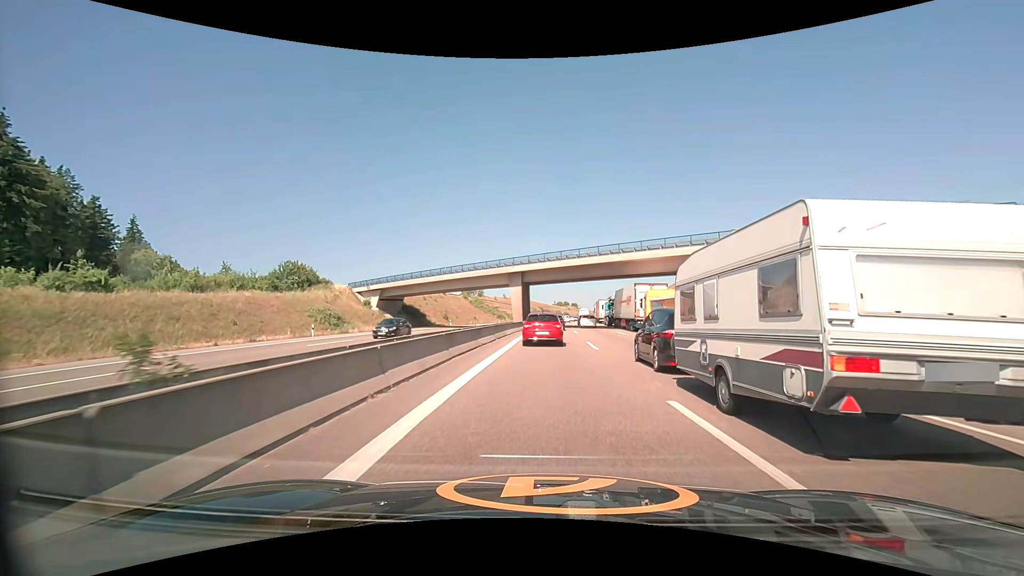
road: motorway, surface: asphalt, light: Day
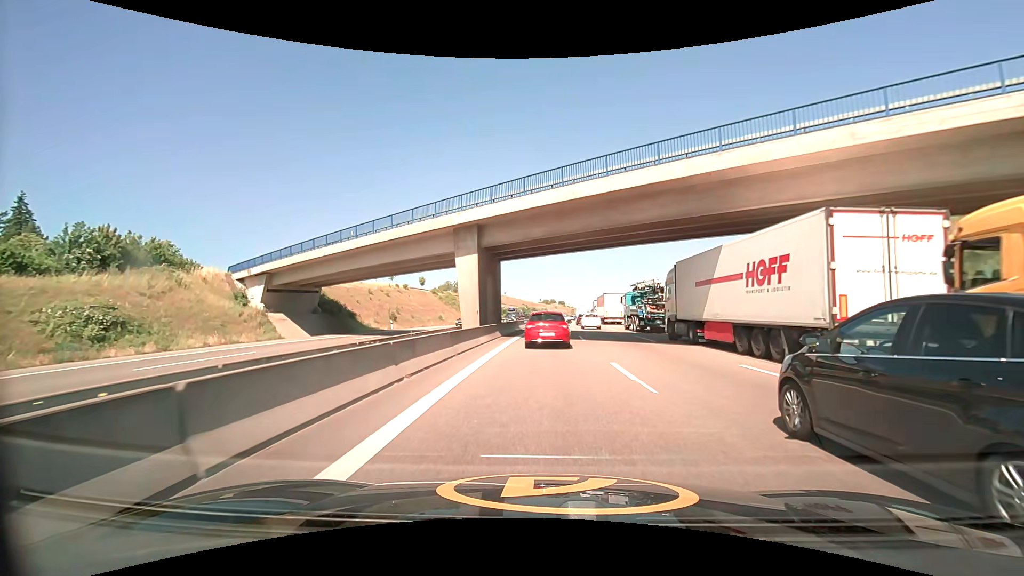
(+0.4, +29.0) m; +2°
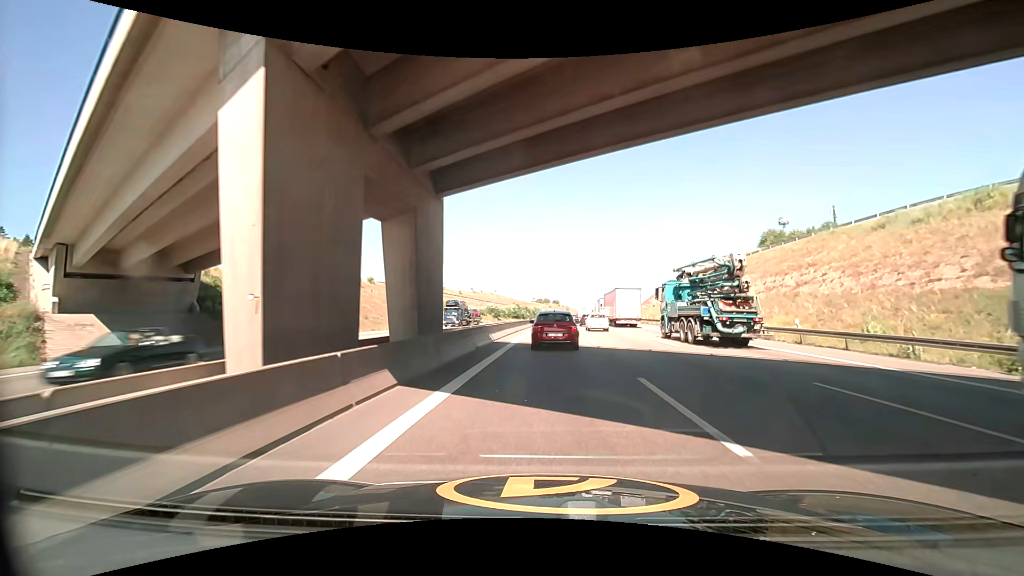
(+0.1, +20.9) m; 0°
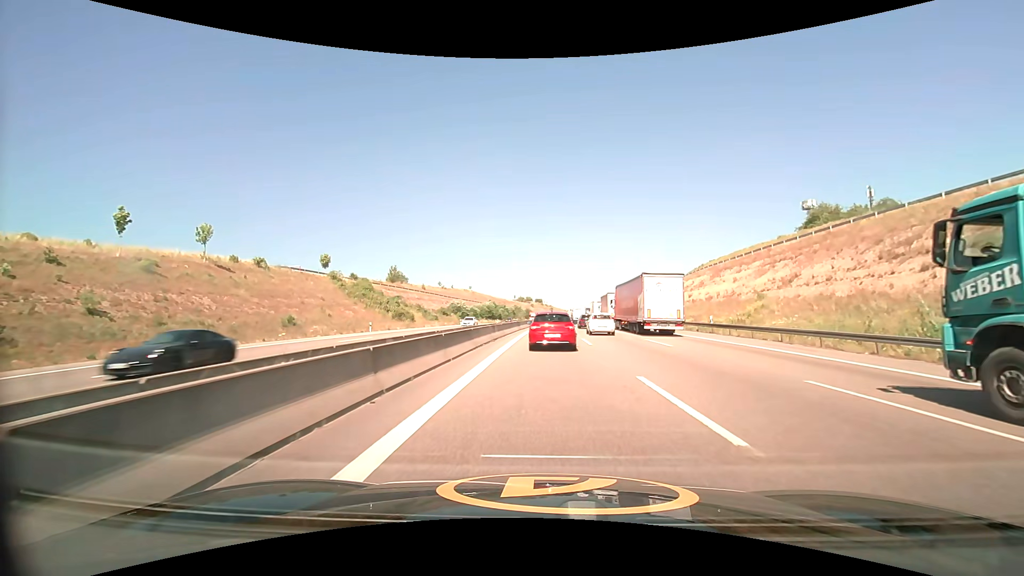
(+0.5, +34.8) m; +2°
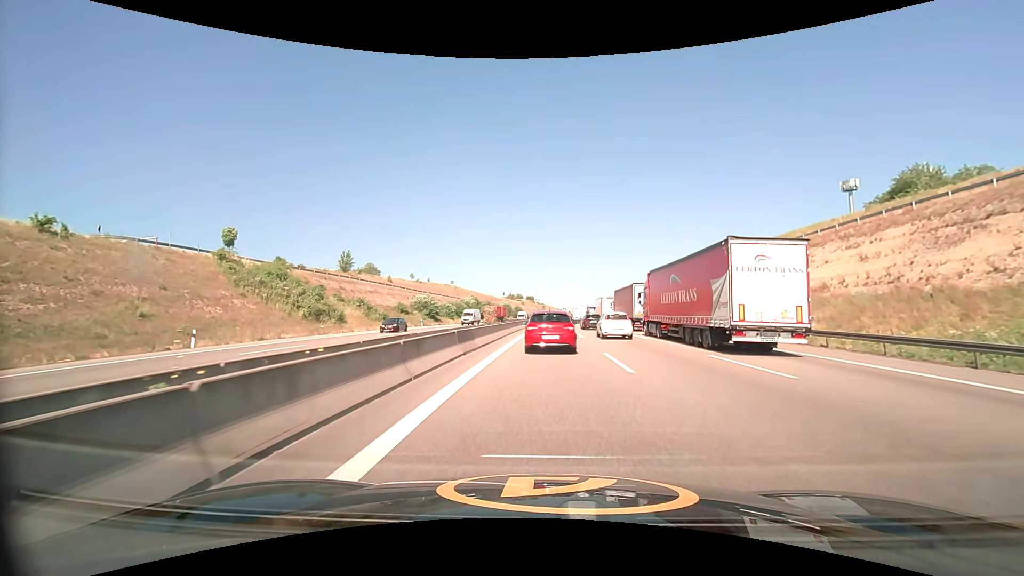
(+0.3, +28.5) m; +1°
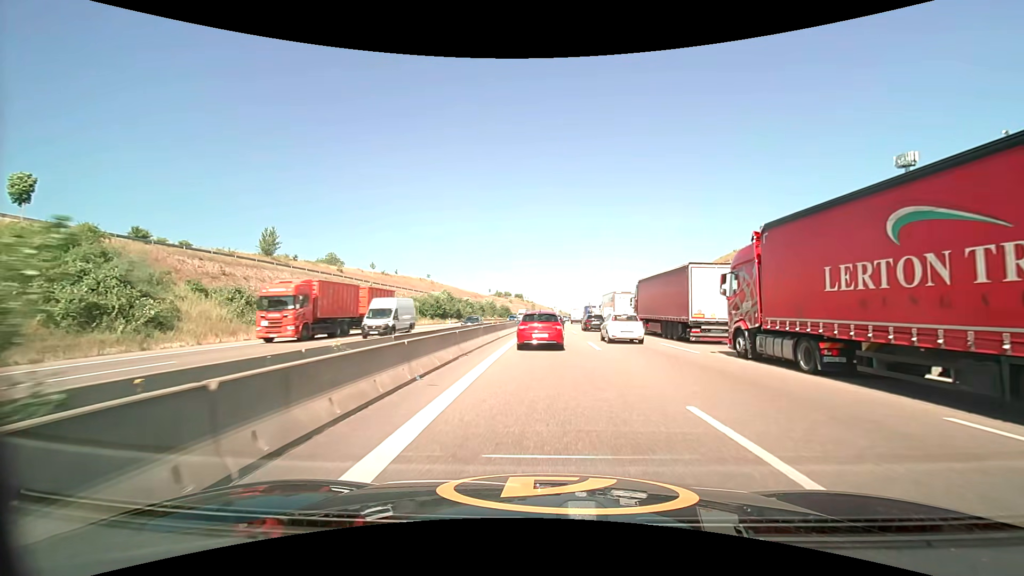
(+0.2, +27.5) m; +1°
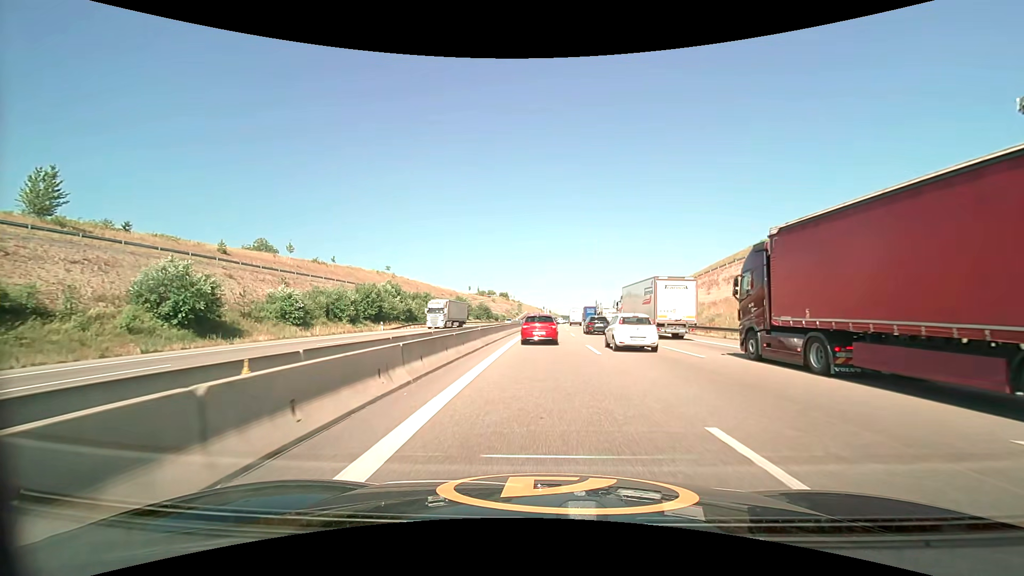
(+0.4, +36.3) m; +1°
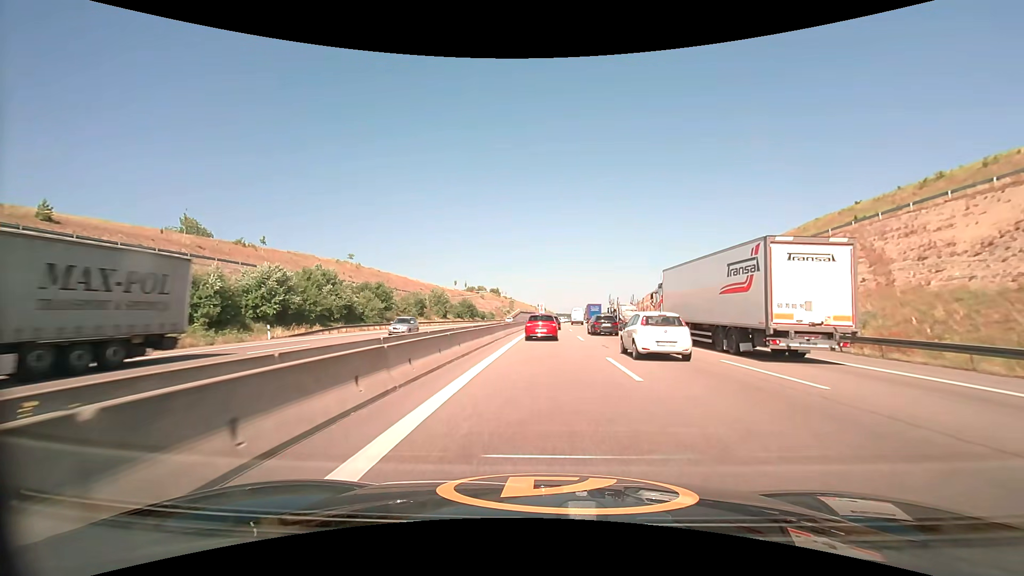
(+0.2, +25.3) m; +1°
(0, +10) (0, +20) (0, +30) (0, +40) (+1, +50) (+1, +60) (+2, +70) (+2, +80) (+3, +90) (+3, +100) m
